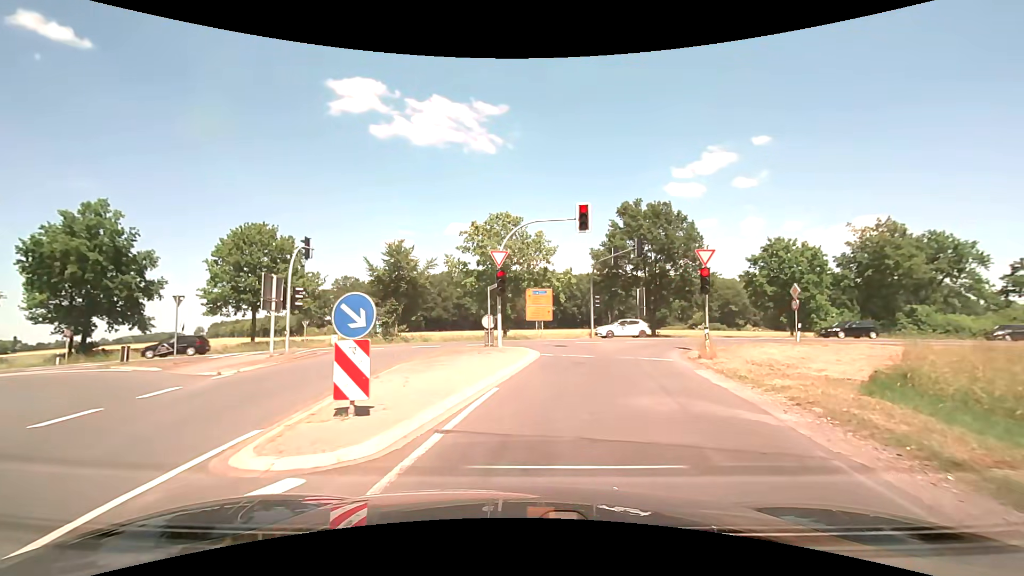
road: secondary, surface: asphalt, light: Day
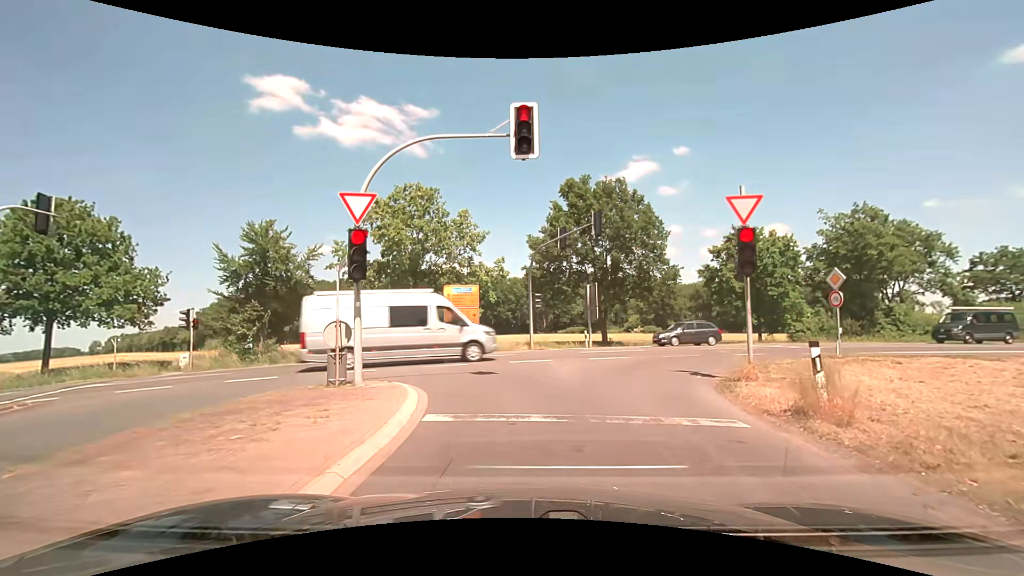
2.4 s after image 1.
(+0.8, +10.5) m; +7°
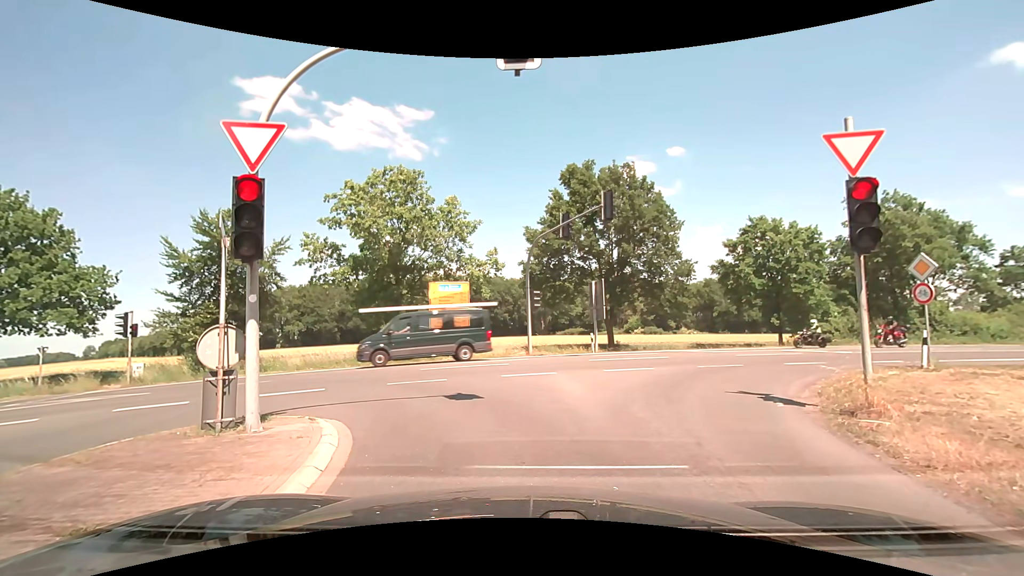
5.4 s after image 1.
(0.0, +3.8) m; +1°
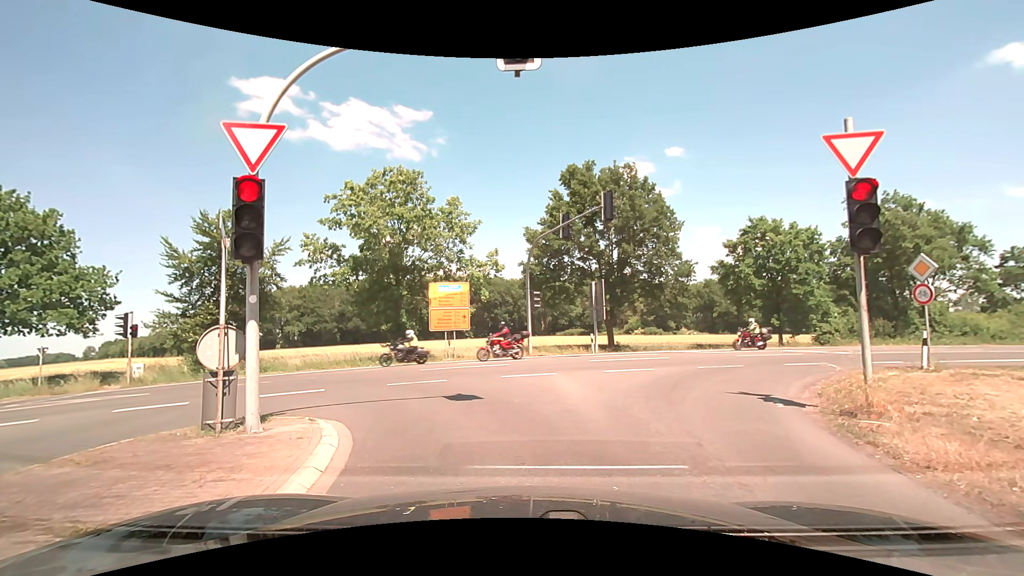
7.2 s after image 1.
(0.0, +0.1) m; 0°
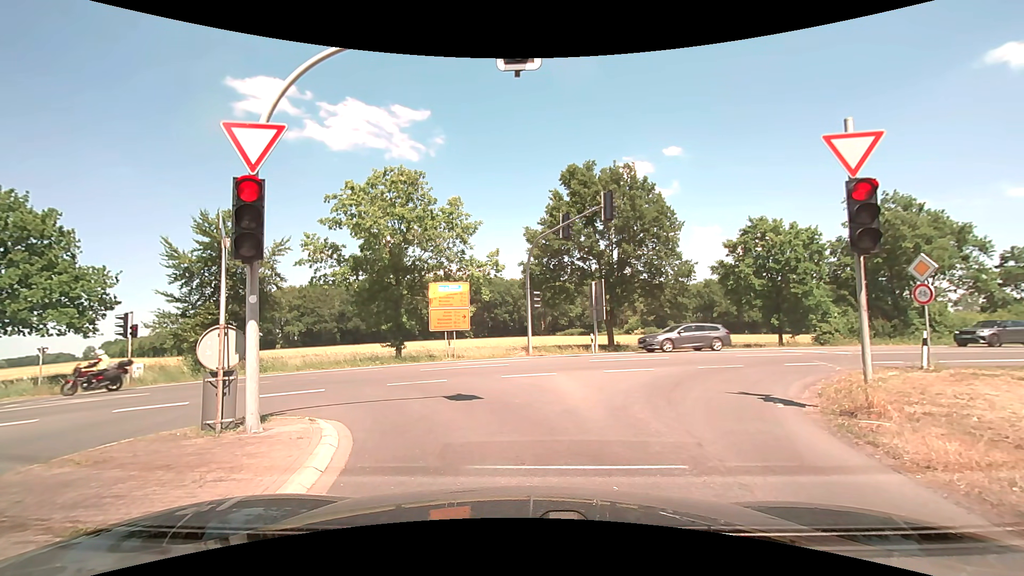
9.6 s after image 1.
(0.0, 0.0) m; 0°
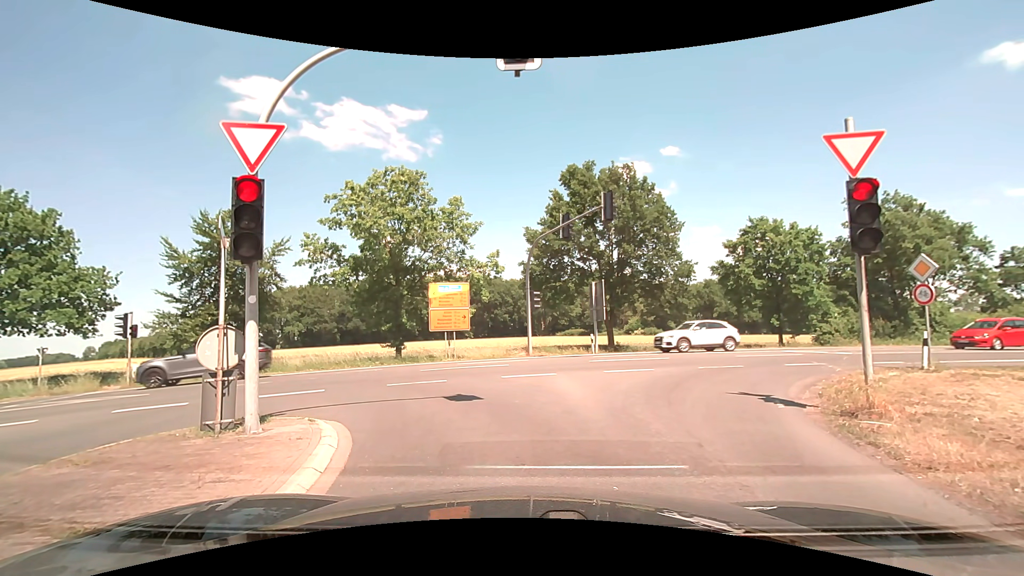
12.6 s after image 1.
(0.0, 0.0) m; 0°
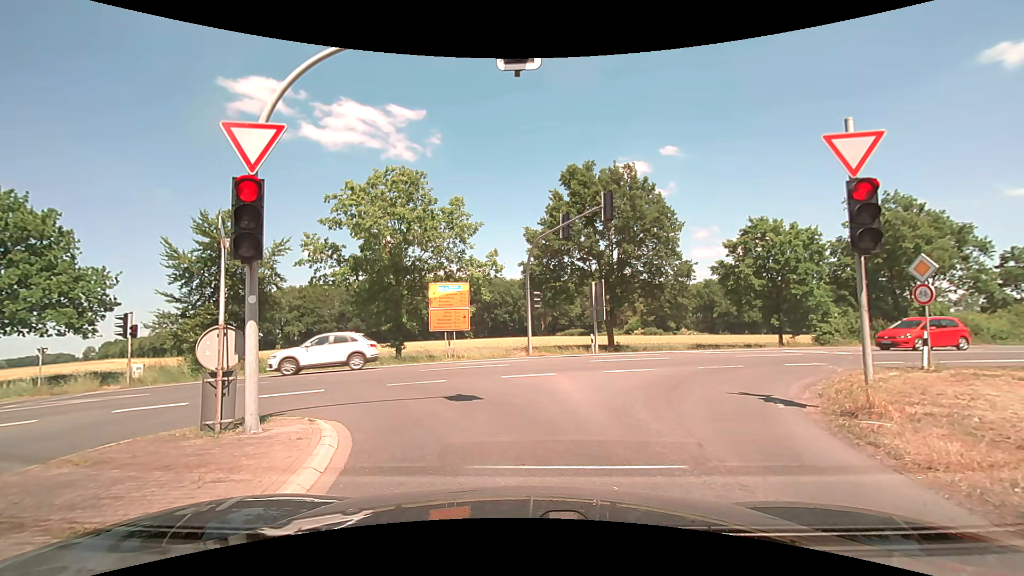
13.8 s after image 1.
(0.0, 0.0) m; 0°
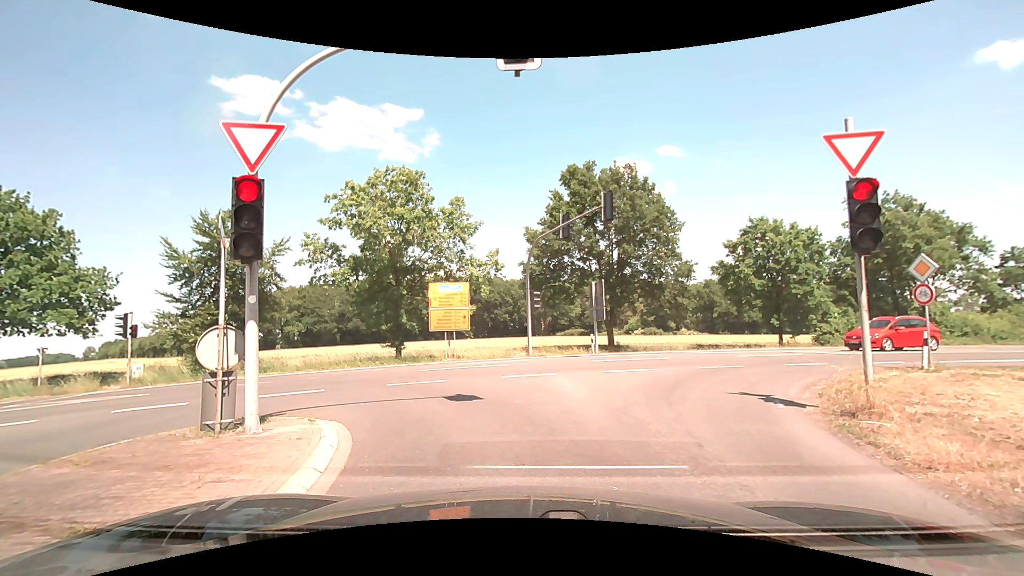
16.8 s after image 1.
(0.0, 0.0) m; 0°
(-1, +10) (-7, +18) (-17, +20) (-26, +19) (-36, +16) (-46, +13) (-55, +10) (-65, +7) (-74, +5) (-84, +2) m
